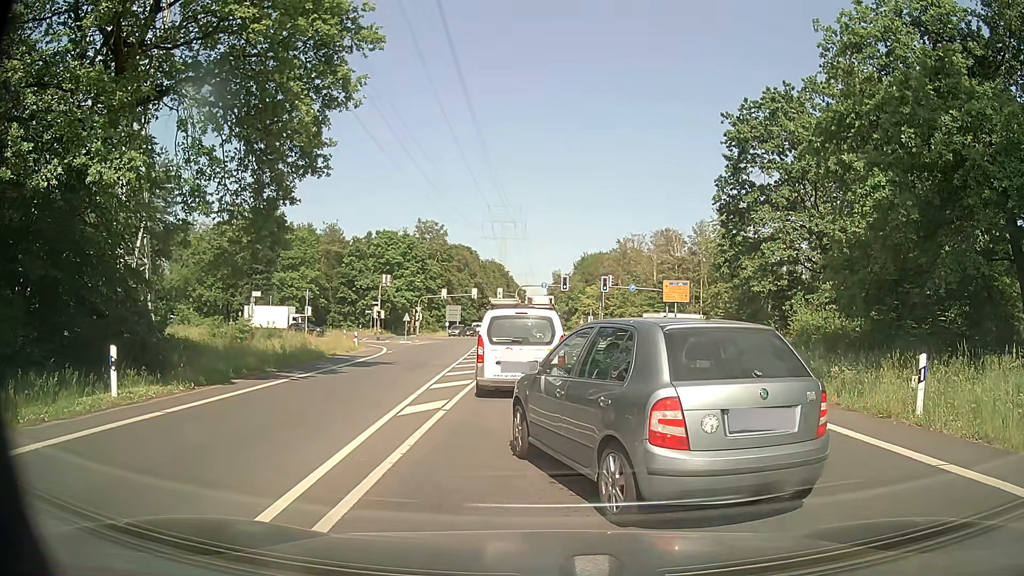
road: secondary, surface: asphalt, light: Day
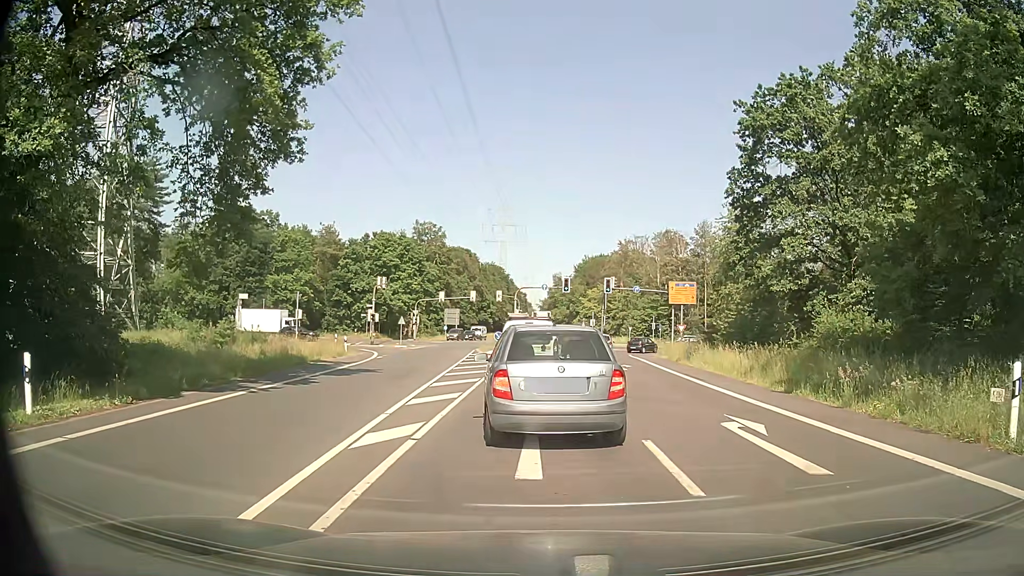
(-0.1, +2.9) m; -2°
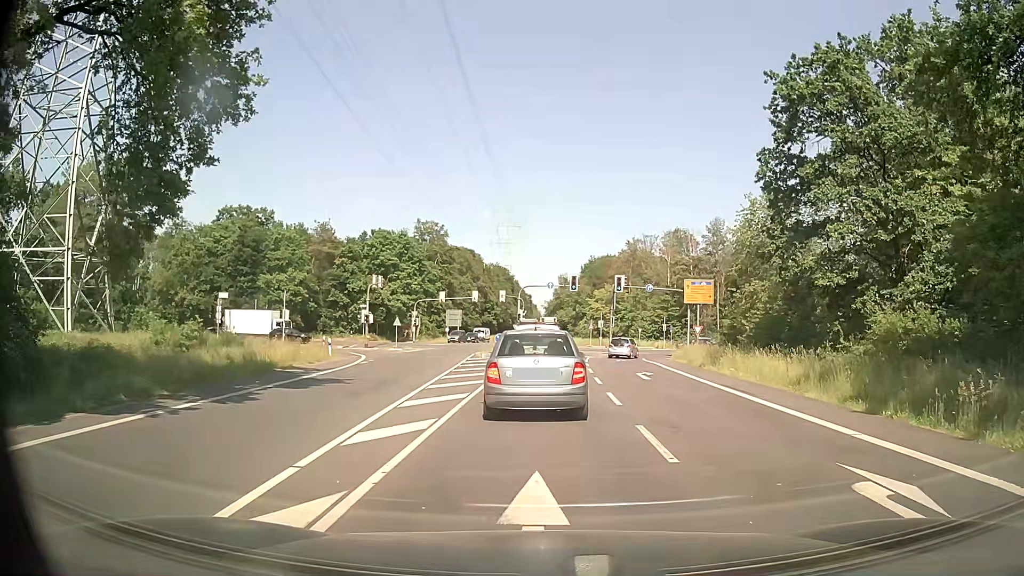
(0.0, +4.6) m; 0°
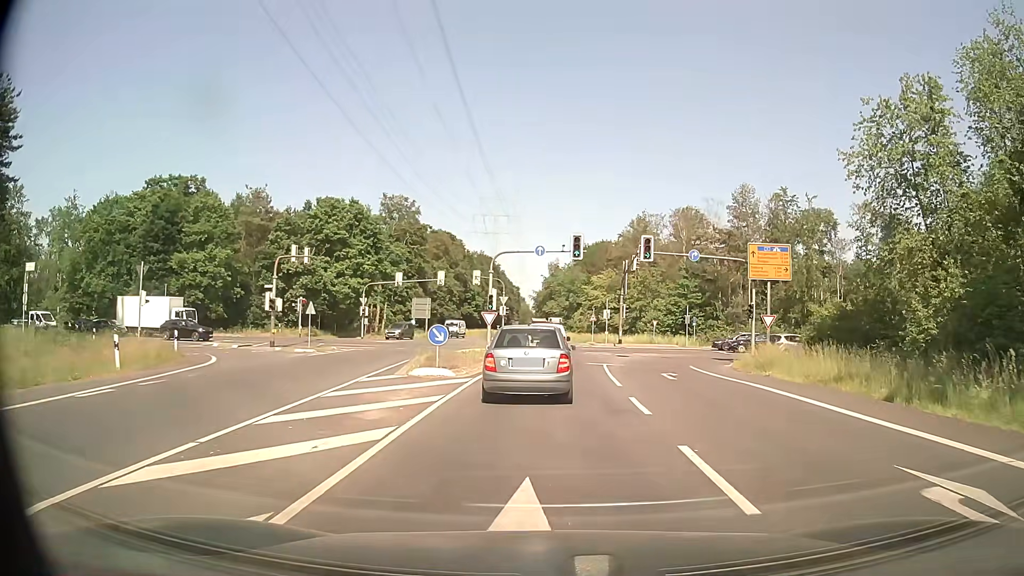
(+0.3, +20.9) m; +1°
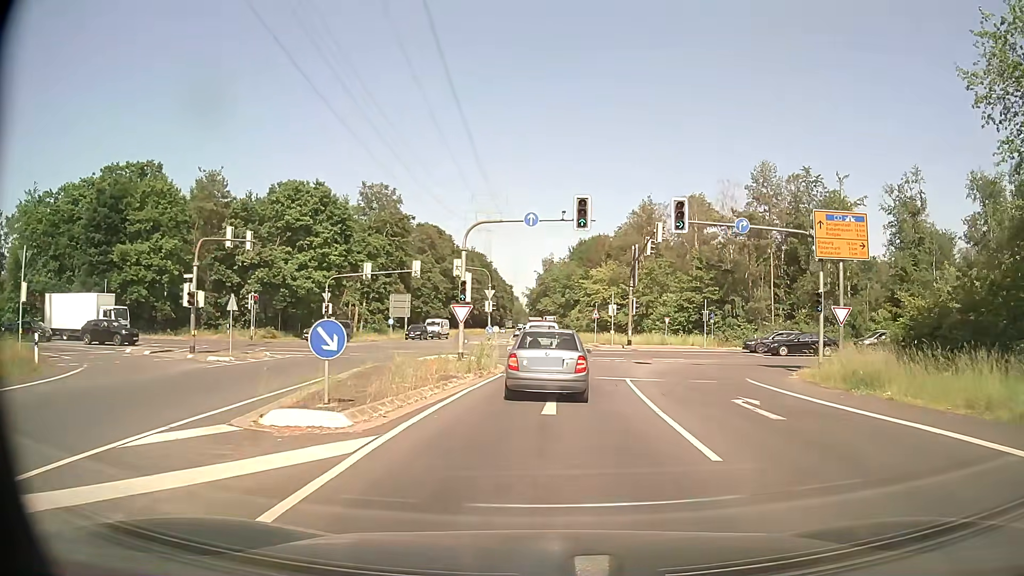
(+0.1, +10.2) m; +1°
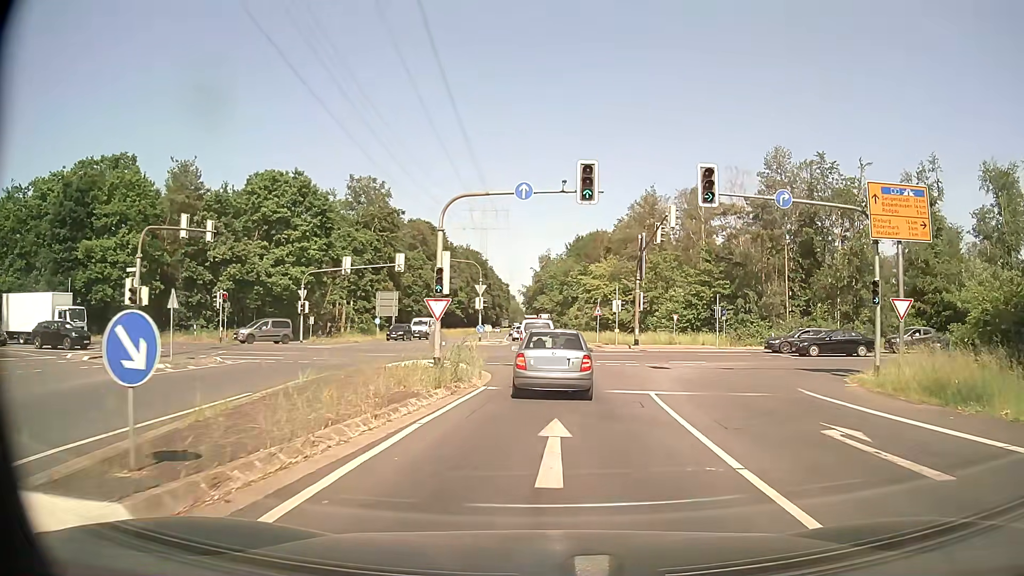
(0.0, +5.3) m; 0°
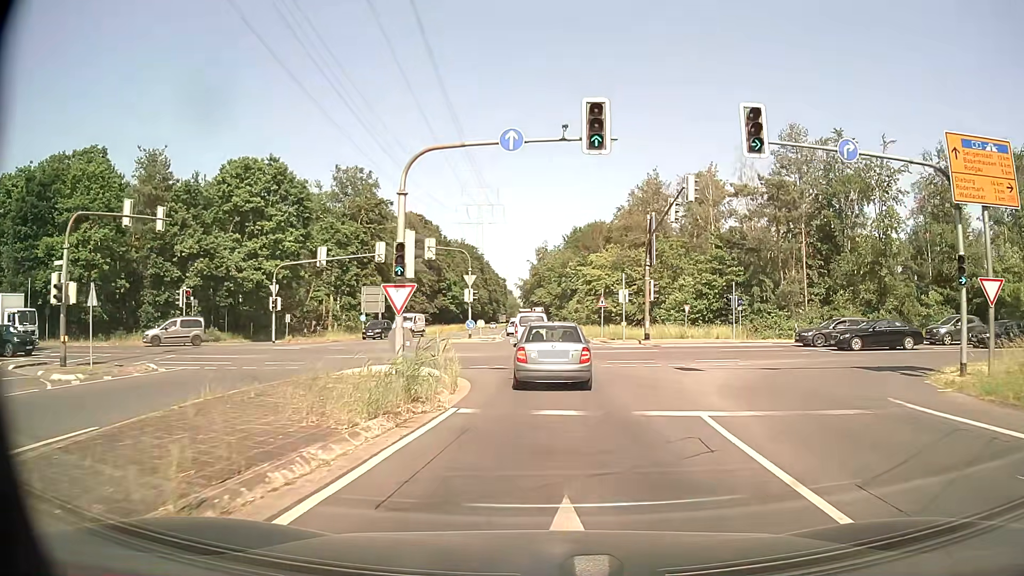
(0.0, +5.4) m; 0°
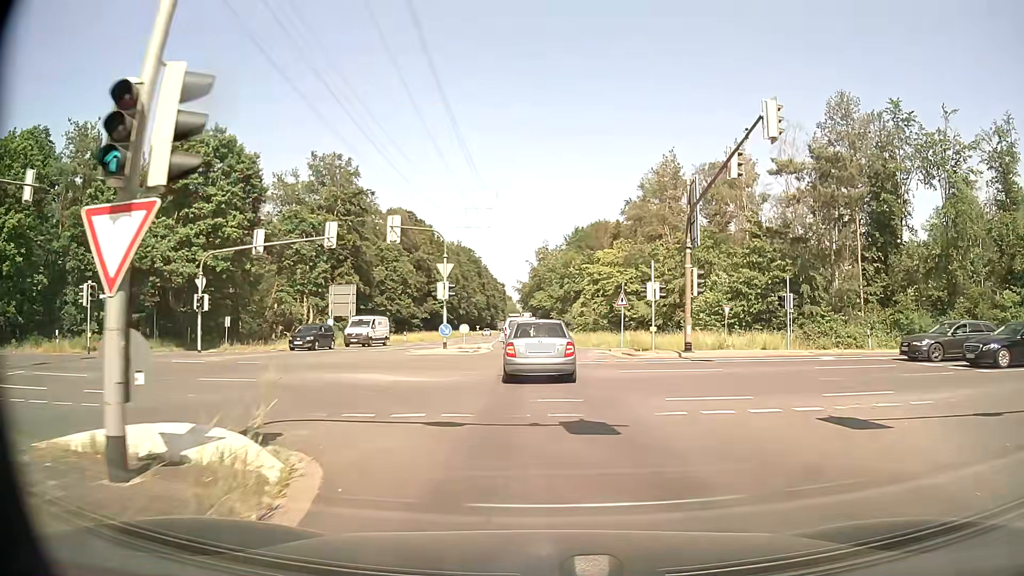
(-0.1, +11.3) m; -1°
(0, +10) (0, +20) (0, +30) (-1, +40) (-1, +50) (-2, +60) (-2, +70) (-3, +80) (-3, +90) (-4, +100) m
